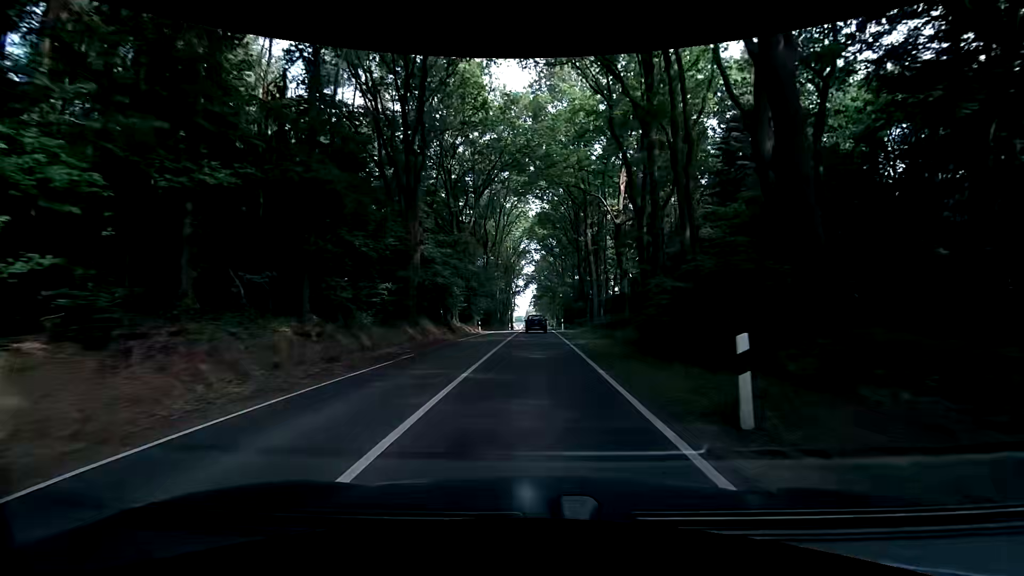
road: secondary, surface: asphalt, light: Day
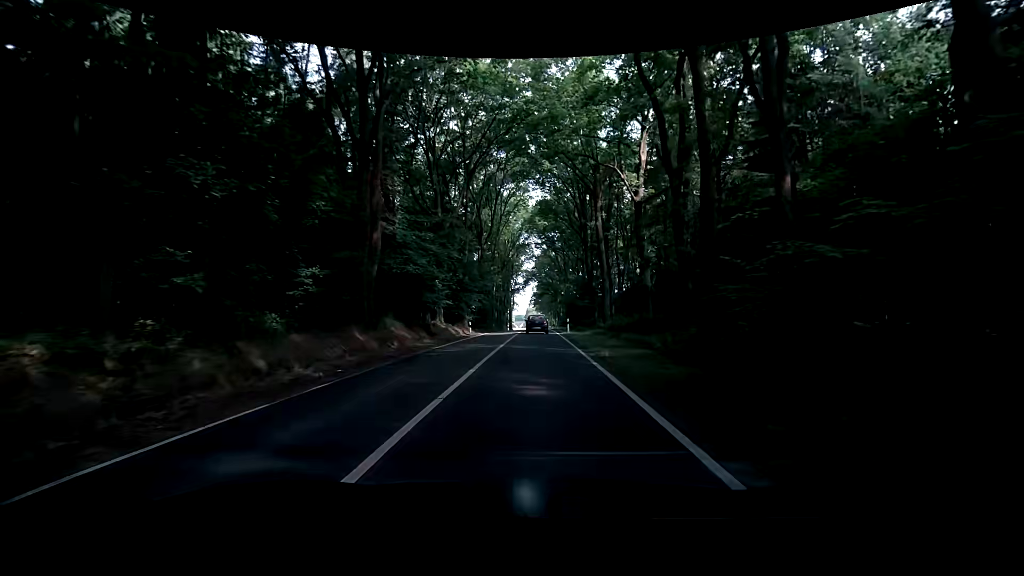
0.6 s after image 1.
(-0.1, +7.3) m; 0°
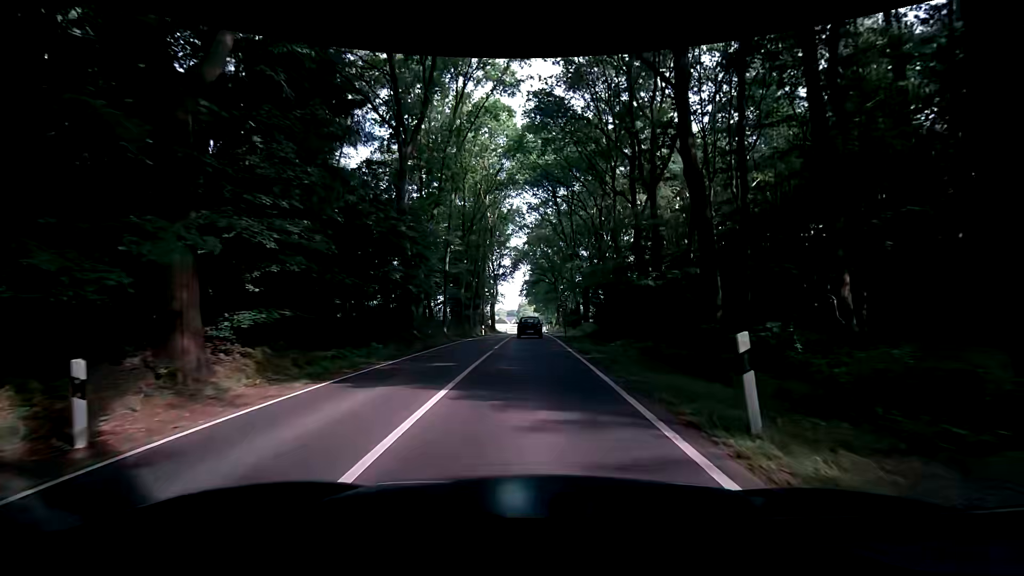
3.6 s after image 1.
(+0.5, +34.2) m; +1°
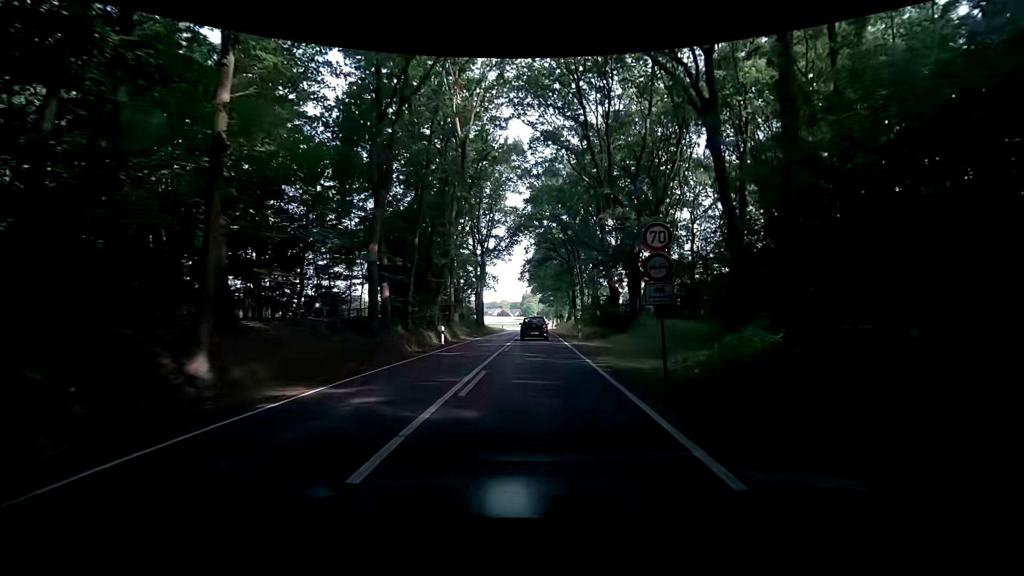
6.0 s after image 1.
(-0.6, +27.2) m; -2°
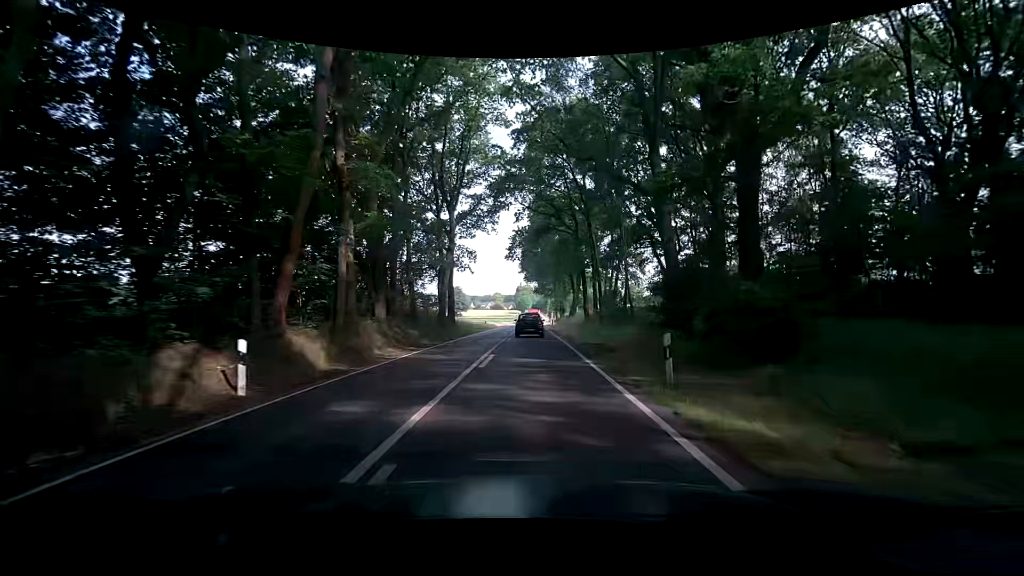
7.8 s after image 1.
(-0.2, +19.4) m; 0°
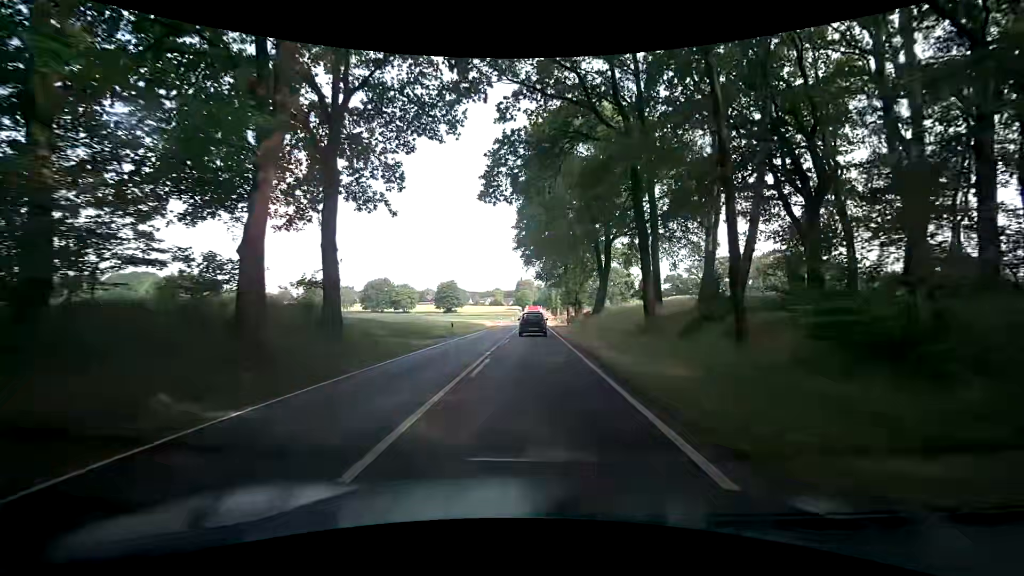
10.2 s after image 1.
(+0.3, +25.3) m; 0°
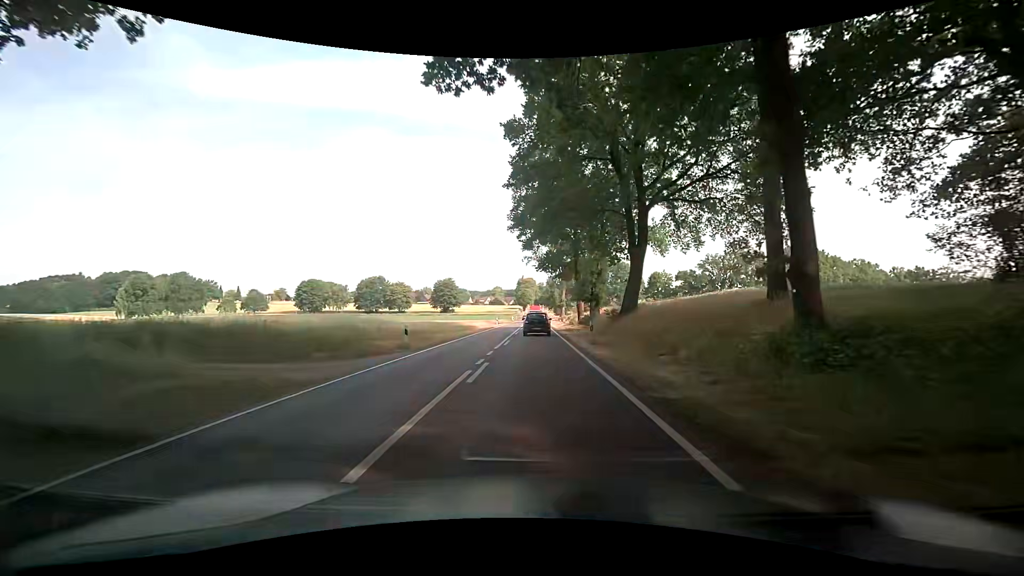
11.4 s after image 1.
(0.0, +12.8) m; 0°
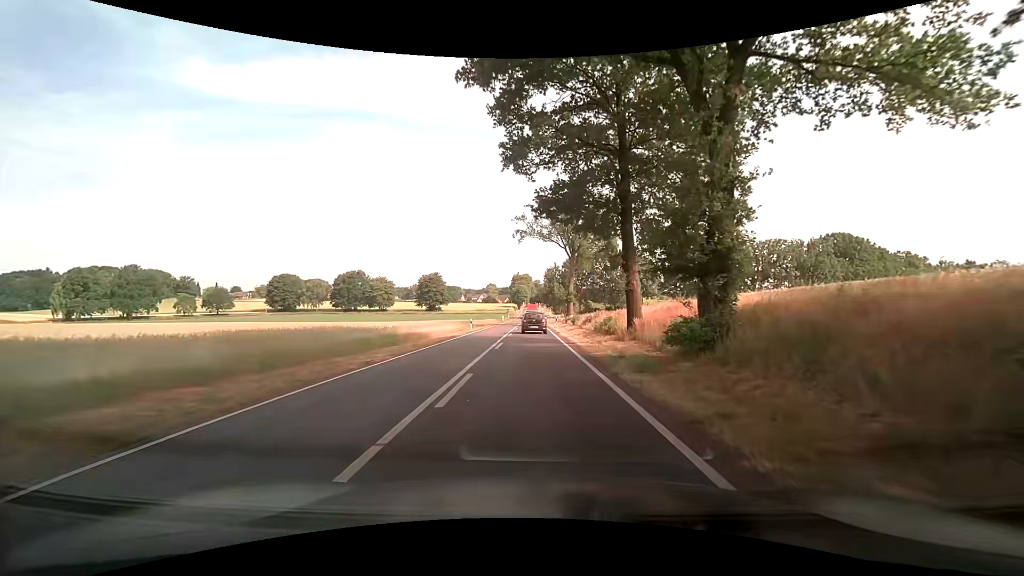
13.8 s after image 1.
(+0.3, +26.2) m; +1°
(0, +10) (0, +20) (0, +30) (0, +40) (0, +50) (0, +60) (0, +70) (0, +80) (0, +90) (0, +100) m
